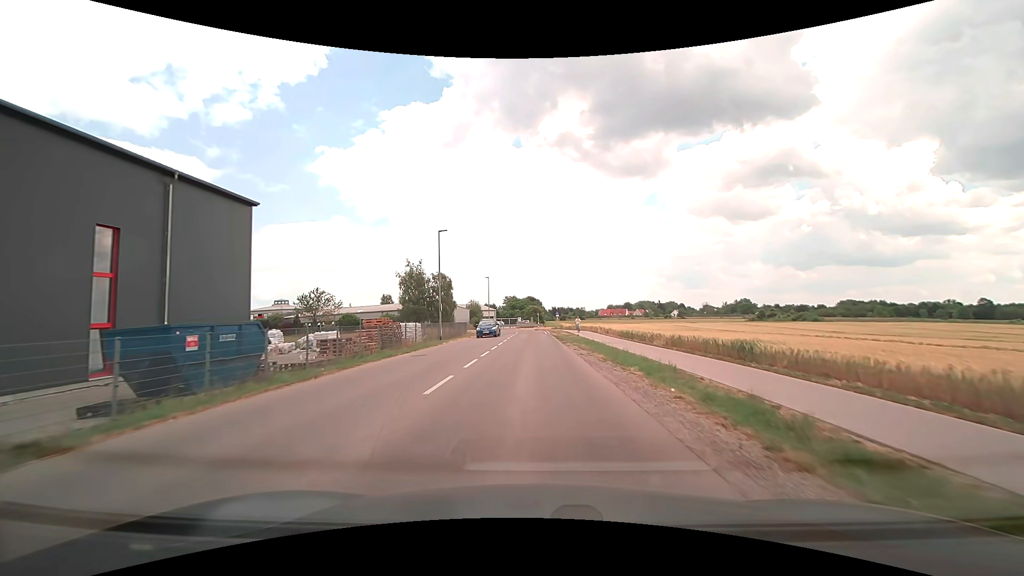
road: tertiary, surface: asphalt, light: Day
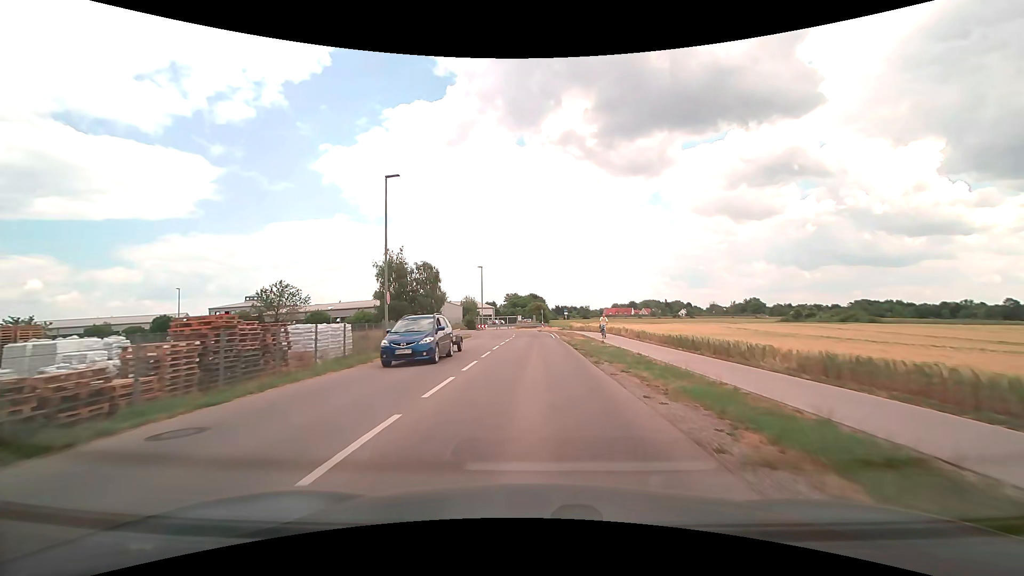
(-0.1, +14.8) m; 0°
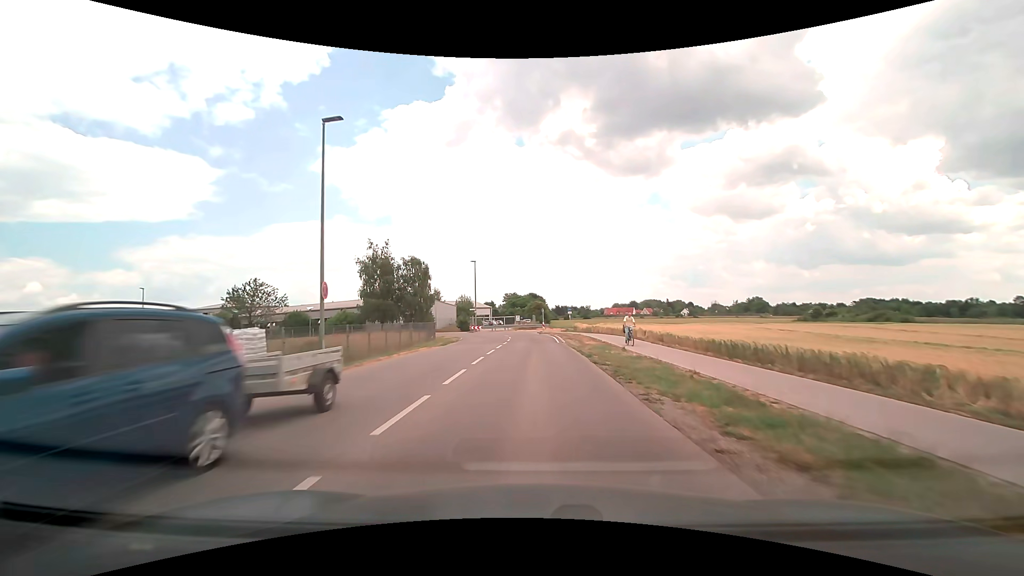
(0.0, +7.2) m; 0°
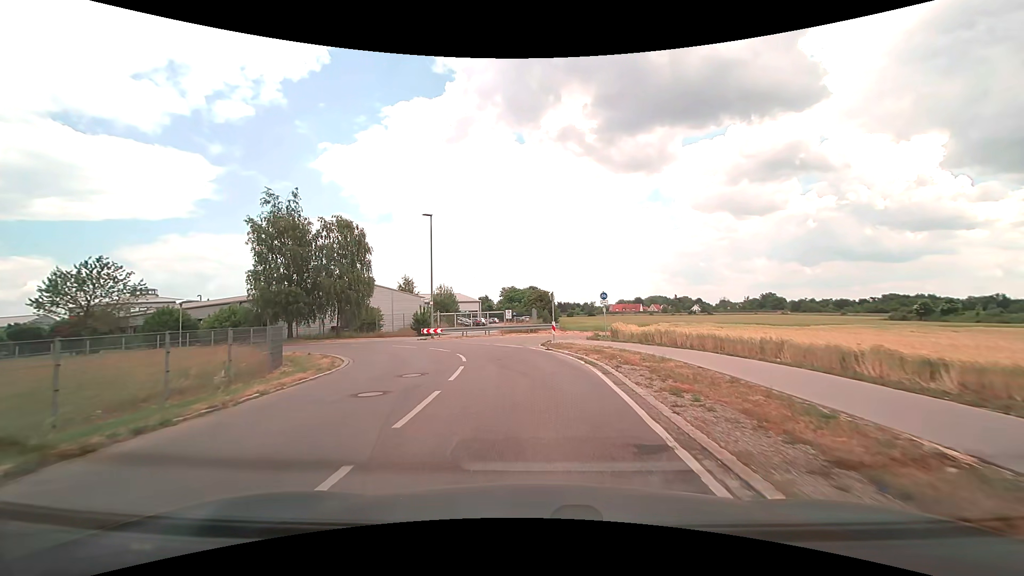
(-0.1, +26.2) m; 0°
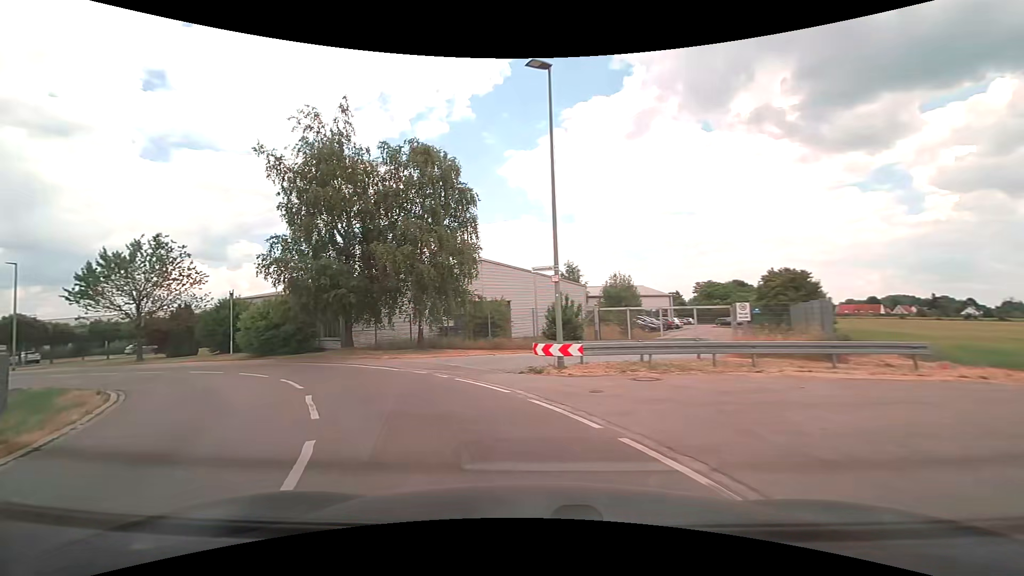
(-2.1, +21.4) m; -21°
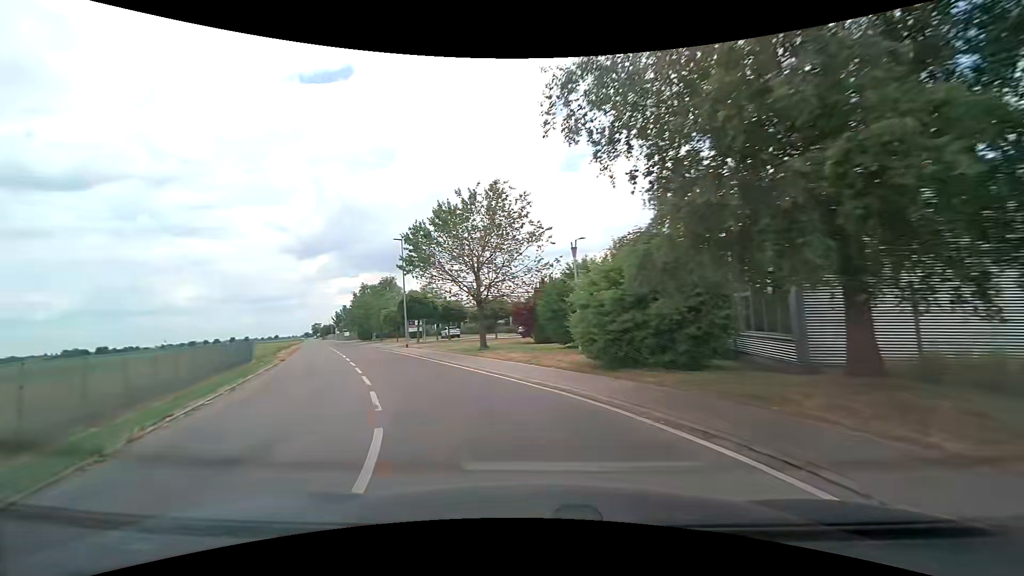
(-6.6, +16.9) m; -42°
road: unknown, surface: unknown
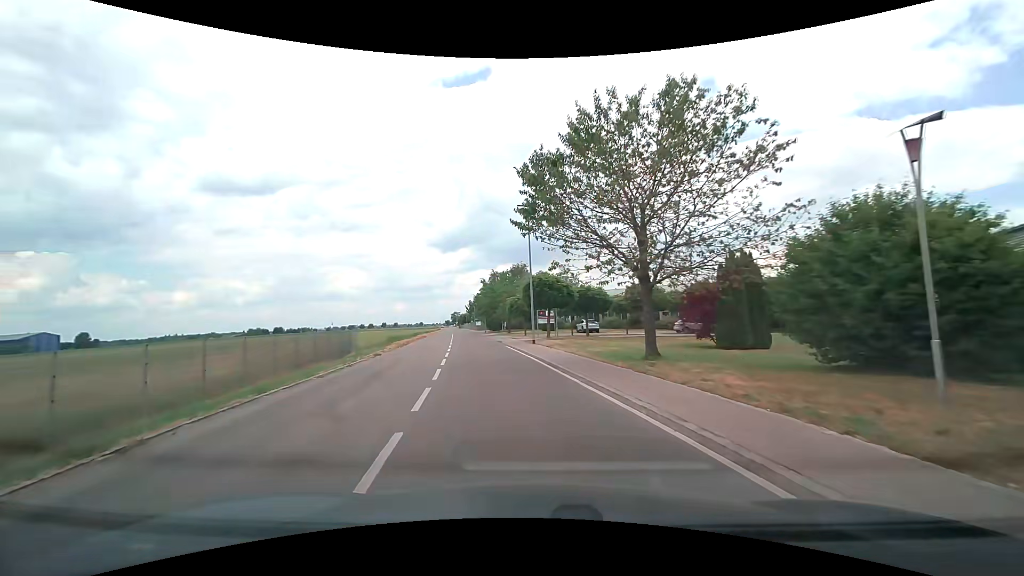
(-1.8, +9.8) m; -16°
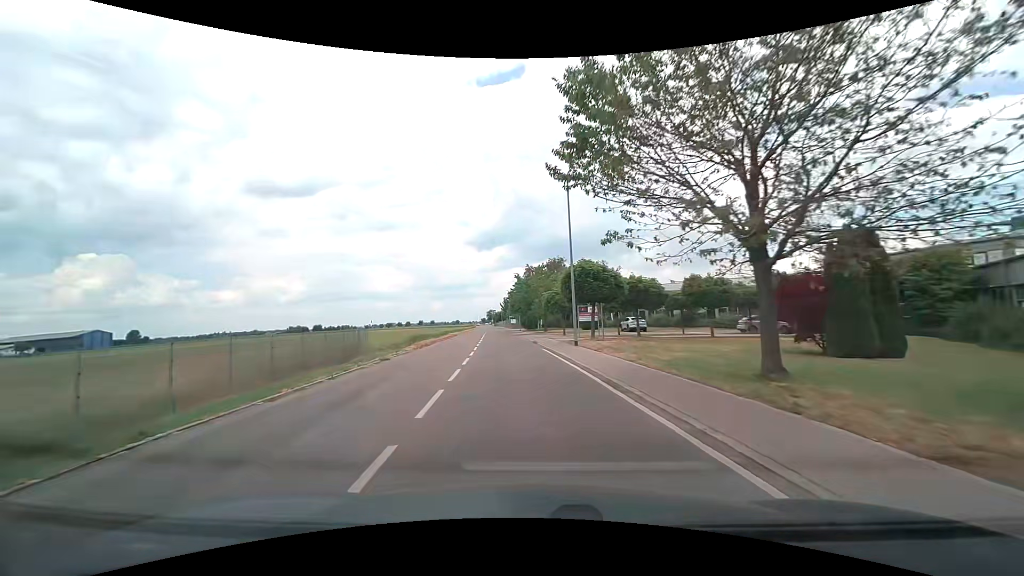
(-0.2, +5.4) m; -4°
(0, +10) (-1, +20) (-2, +30) (-3, +40) (-4, +50) (-5, +60) (-6, +70) (-7, +80) (-8, +90) (-9, +100) m
